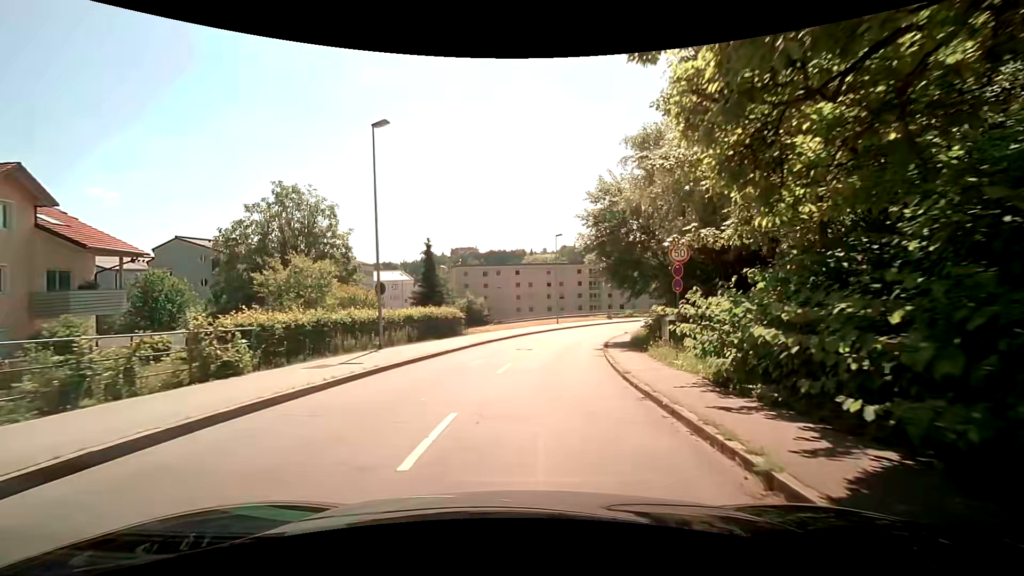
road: tertiary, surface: asphalt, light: Day
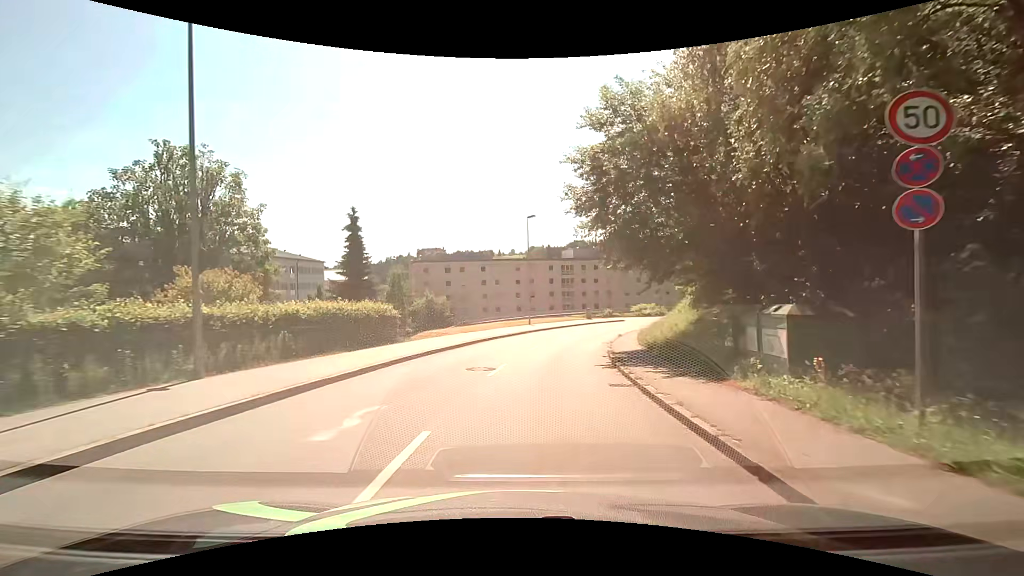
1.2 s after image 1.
(+0.6, +10.3) m; +4°
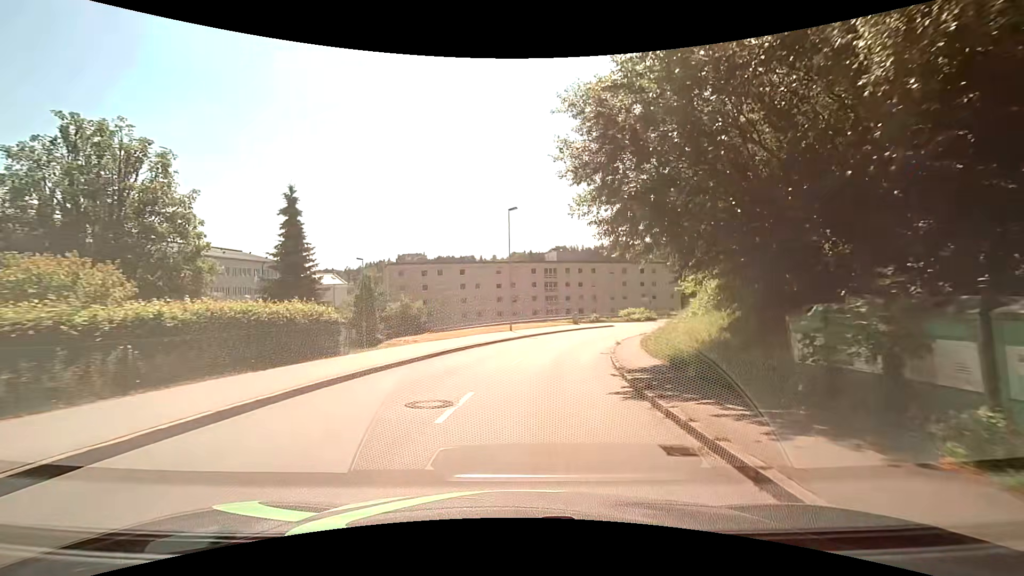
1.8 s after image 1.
(+0.1, +5.3) m; +3°
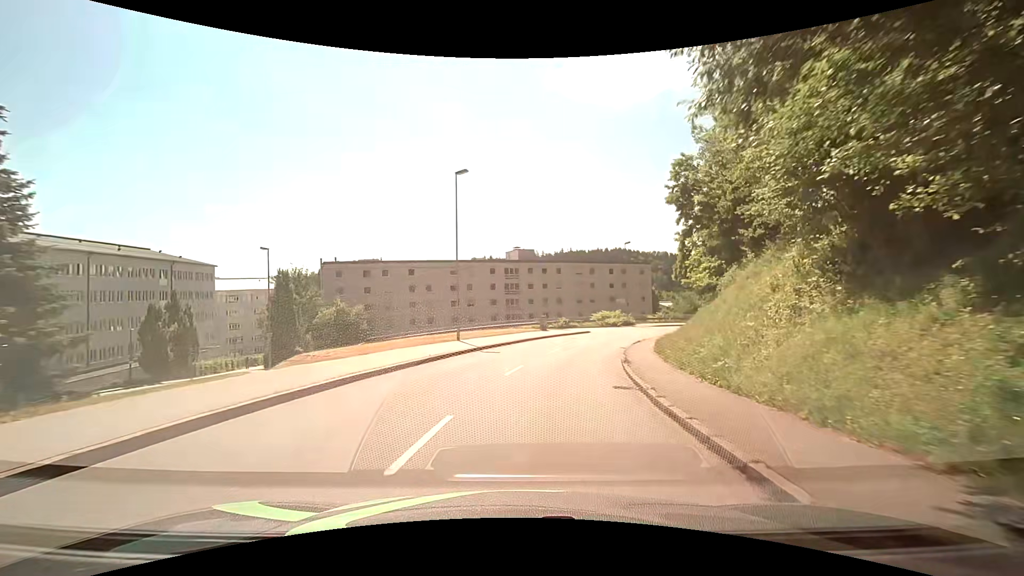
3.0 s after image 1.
(+0.4, +11.3) m; +3°
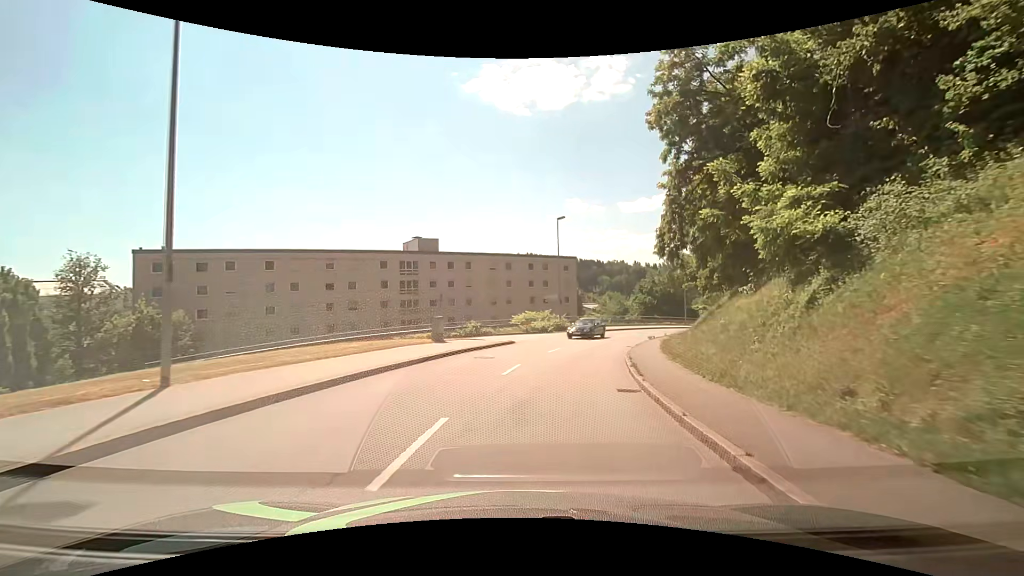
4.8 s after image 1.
(+1.7, +18.0) m; +11°
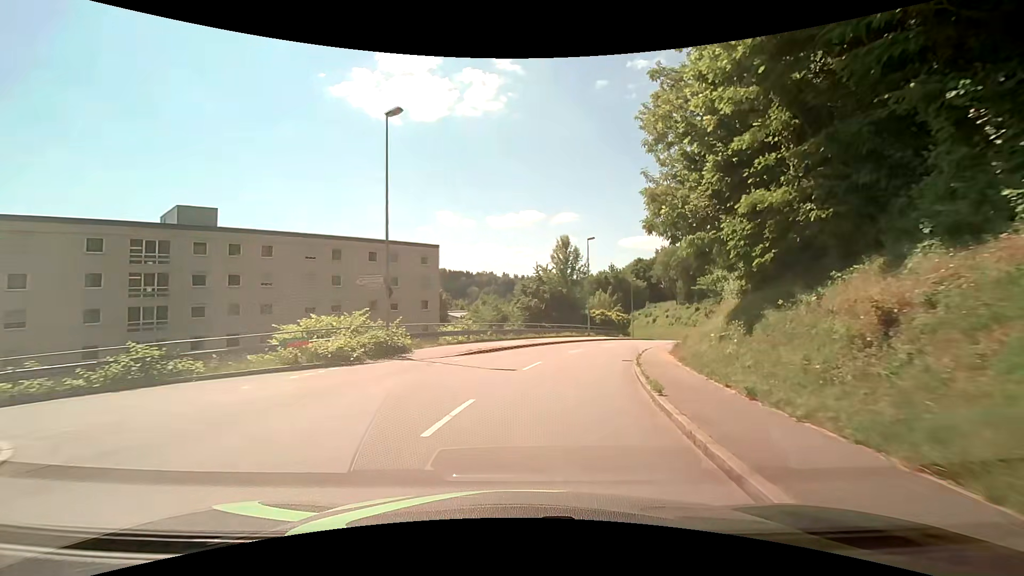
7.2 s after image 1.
(+3.4, +24.2) m; +15°
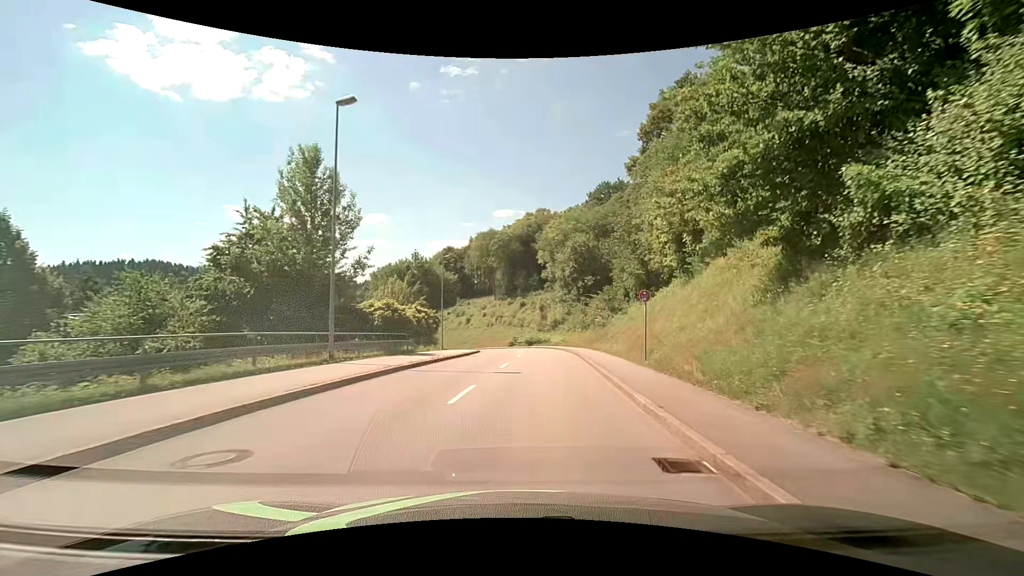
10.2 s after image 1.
(+6.4, +31.7) m; +22°
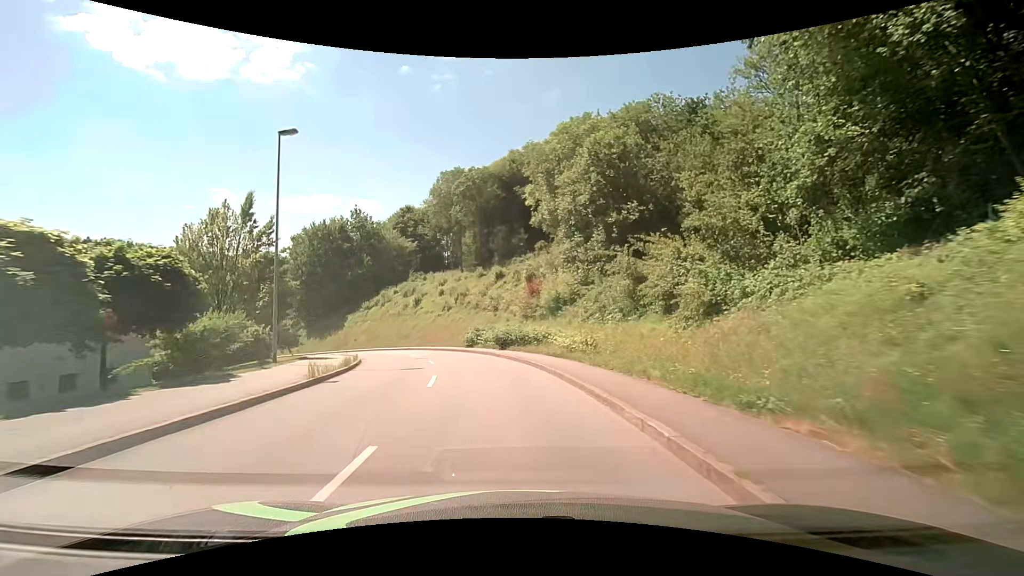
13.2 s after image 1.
(+2.1, +33.0) m; +2°
(0, +10) (-1, +20) (-4, +30) (-7, +39) (-12, +48) (-18, +56) (-24, +63) (-32, +70) (-41, +75) (-50, +79) m
